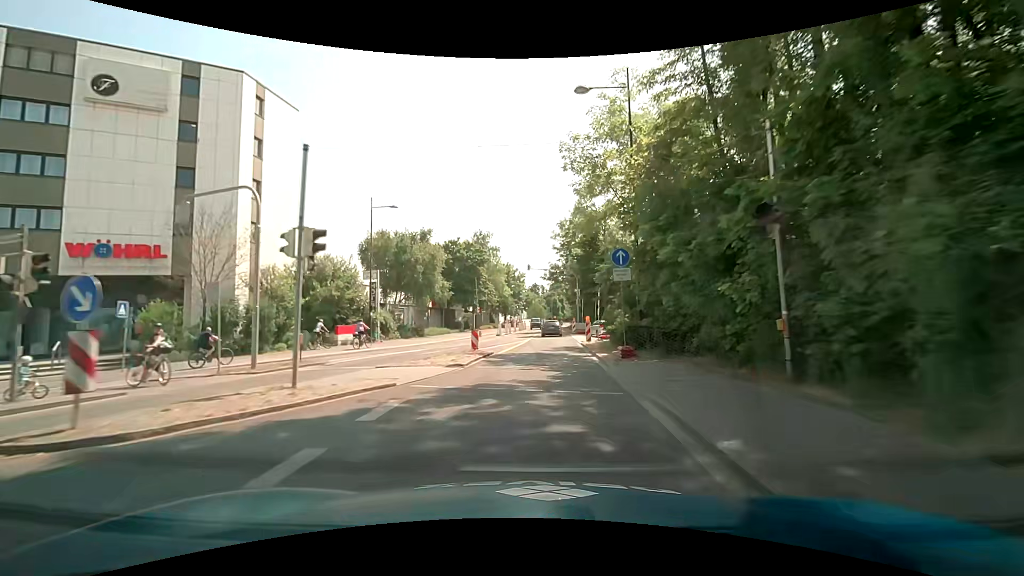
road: secondary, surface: asphalt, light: Day
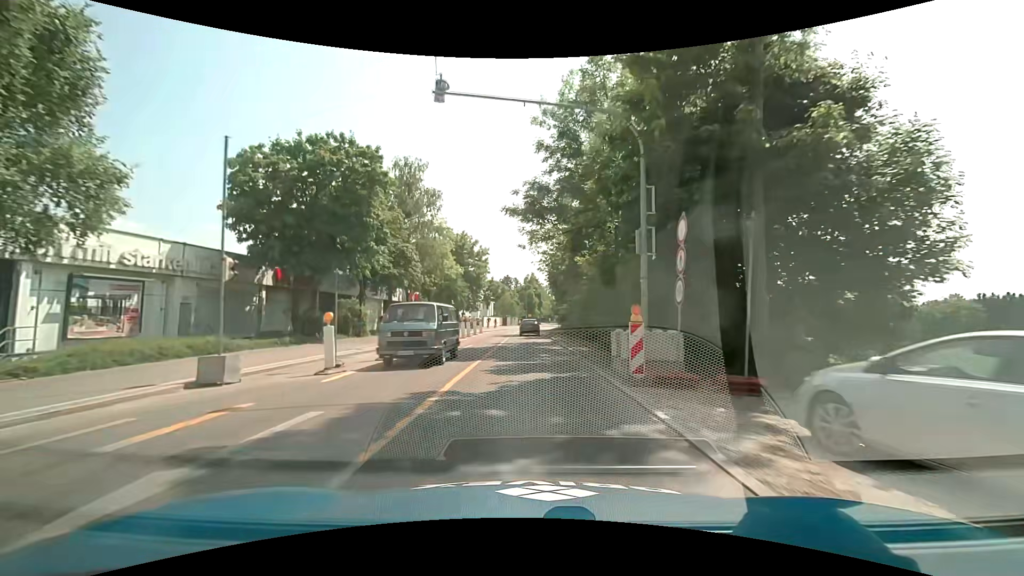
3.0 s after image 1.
(+1.6, +38.9) m; +3°
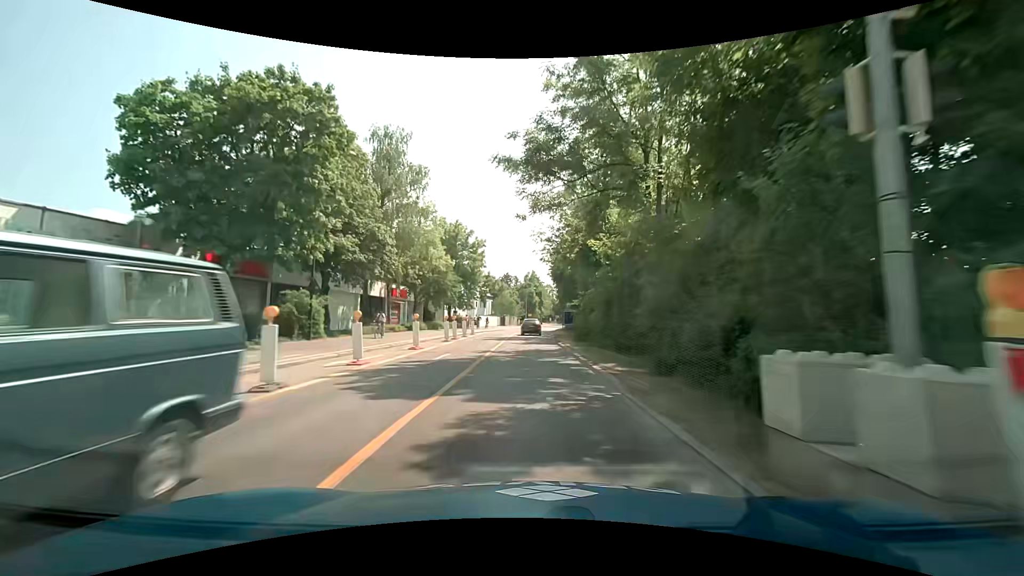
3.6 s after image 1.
(0.0, +8.0) m; 0°
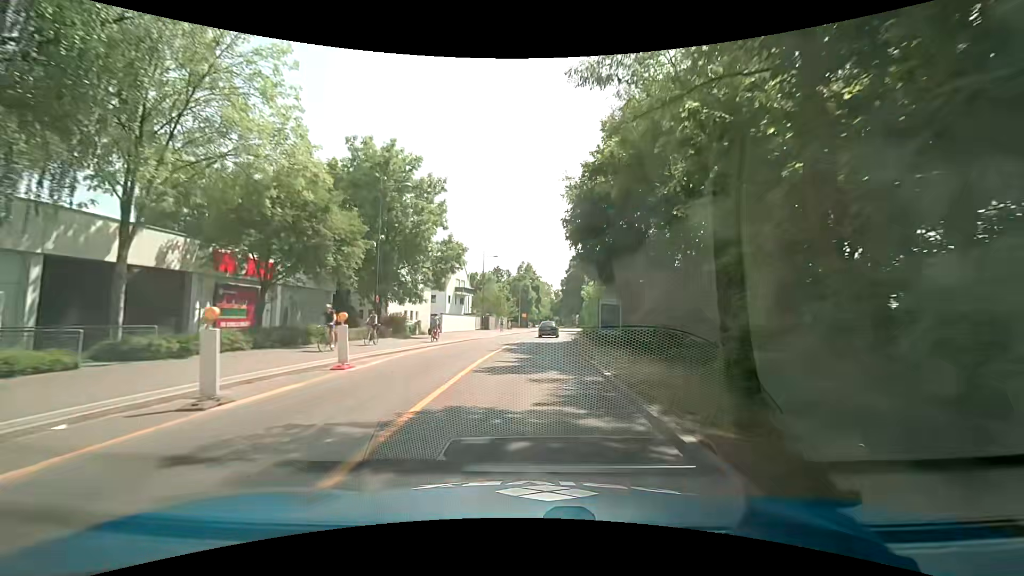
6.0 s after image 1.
(+0.2, +32.0) m; +1°
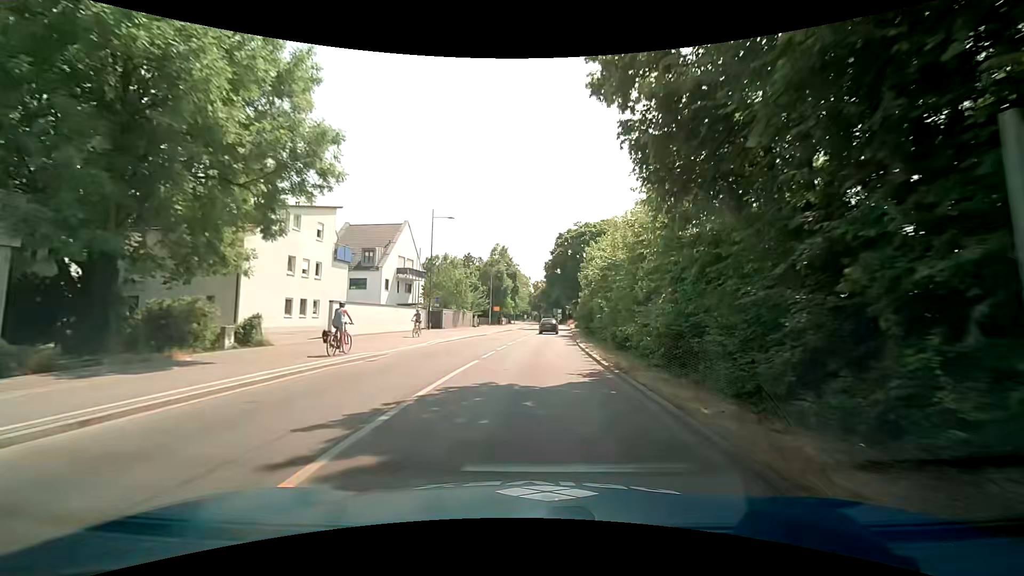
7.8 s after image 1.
(+0.3, +23.3) m; +2°
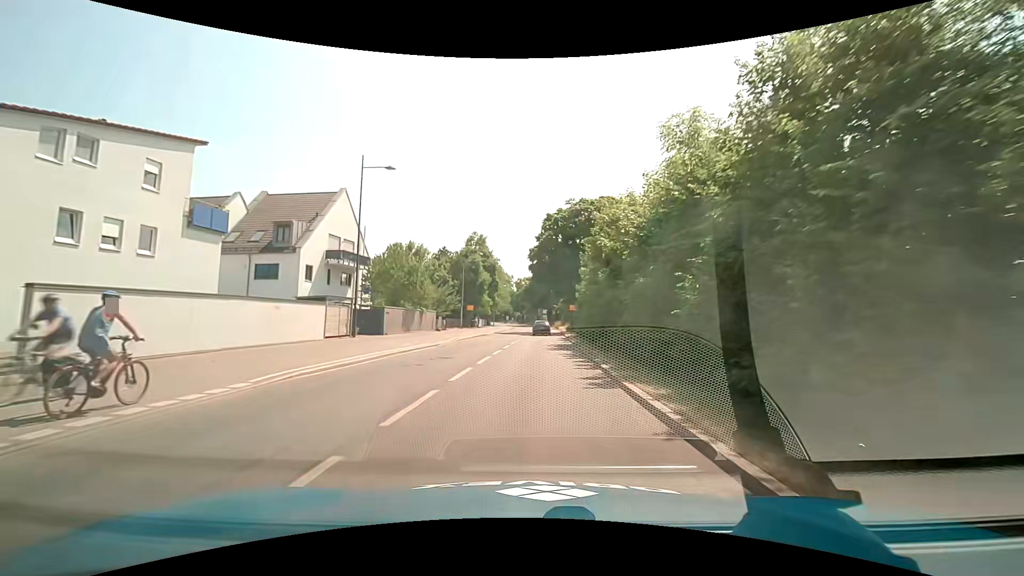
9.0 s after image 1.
(+0.3, +15.2) m; +2°
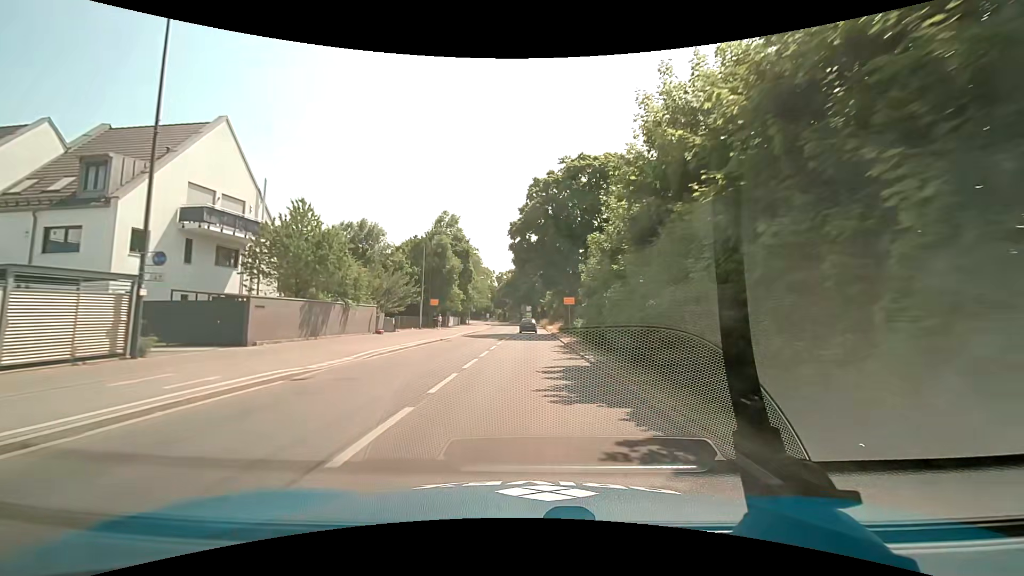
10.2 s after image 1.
(+0.3, +15.1) m; +2°
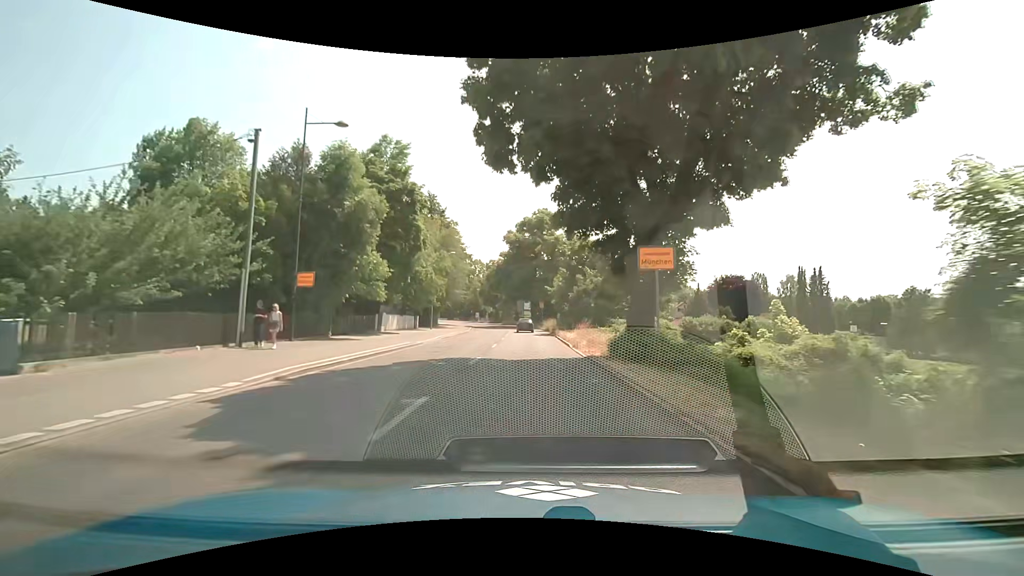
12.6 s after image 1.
(+0.2, +30.5) m; 0°
(0, +10) (0, +20) (0, +30) (0, +40) (0, +50) (0, +60) (-1, +70) (-3, +80) (-5, +90) (-8, +99) m
